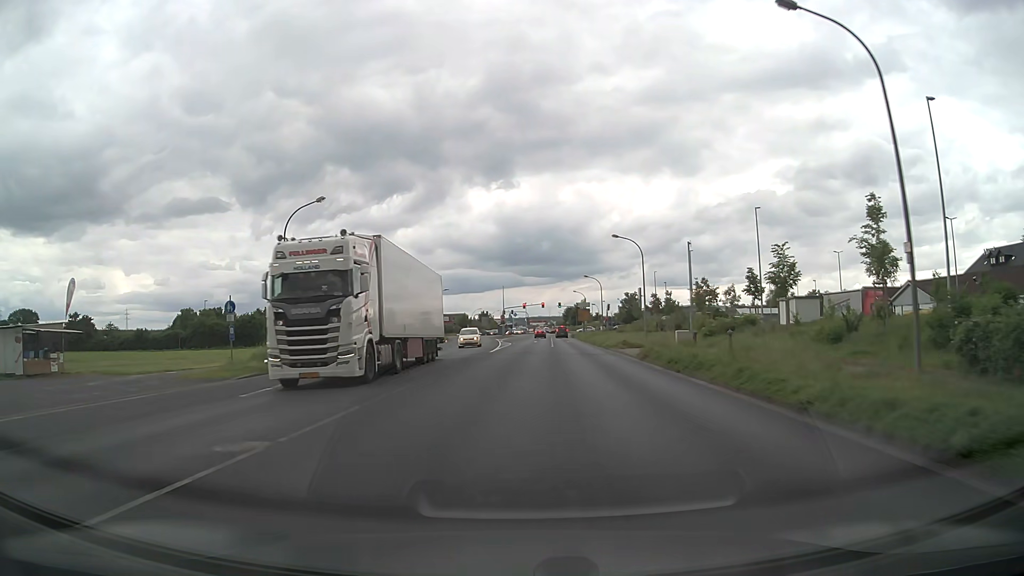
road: tertiary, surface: asphalt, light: Day
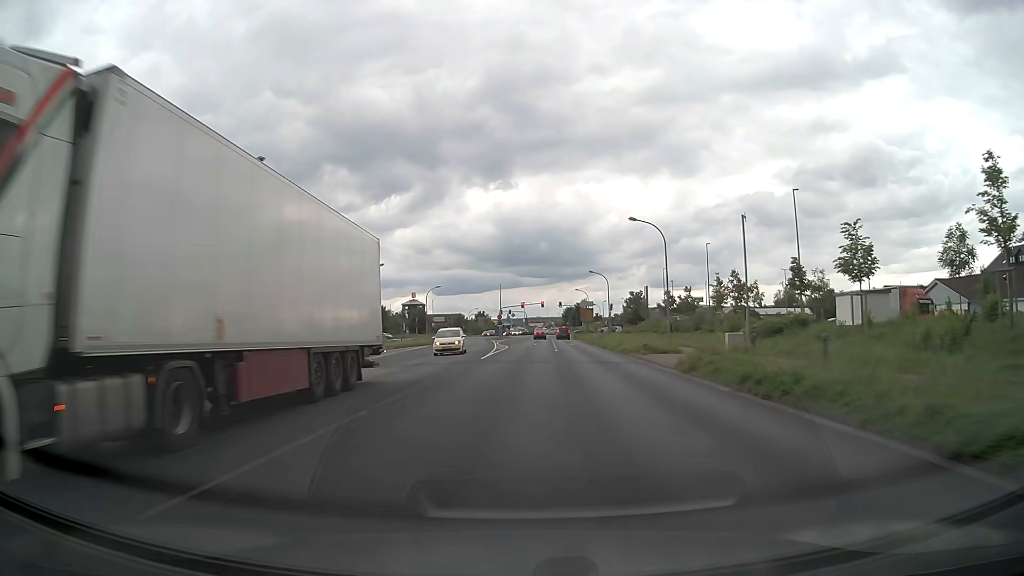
(0.0, +7.9) m; 0°
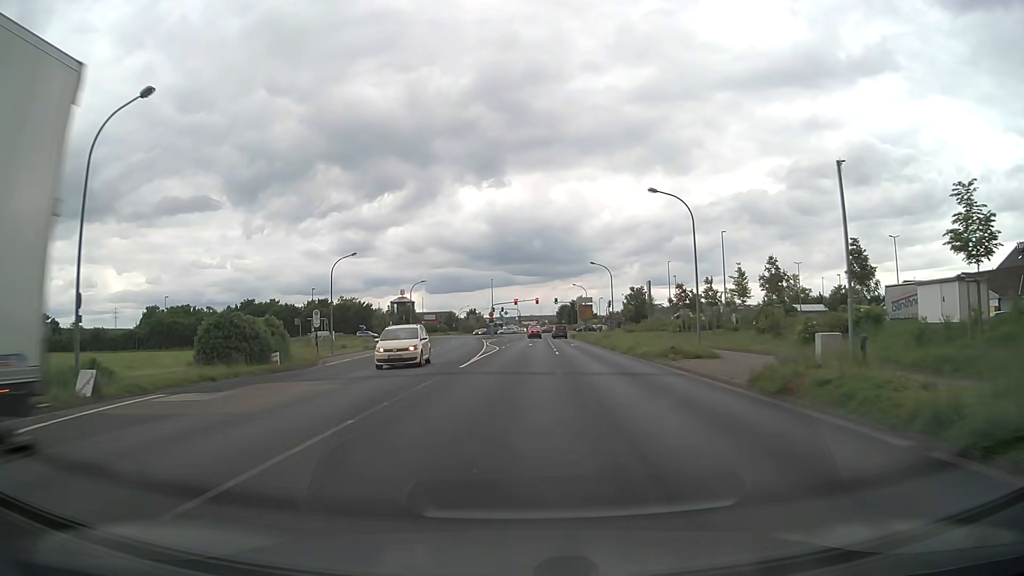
(0.0, +7.9) m; 0°
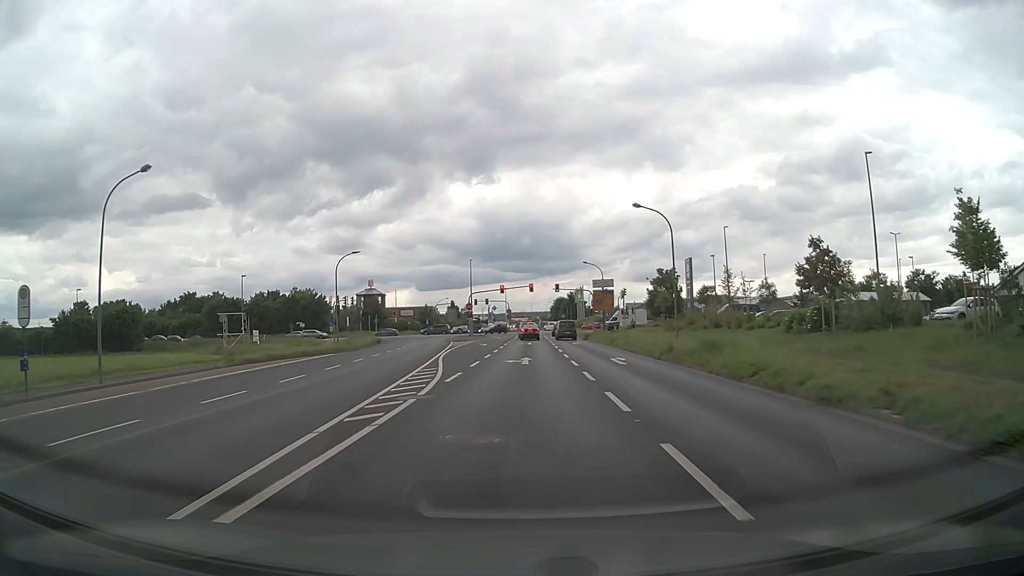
(+0.4, +30.4) m; +1°
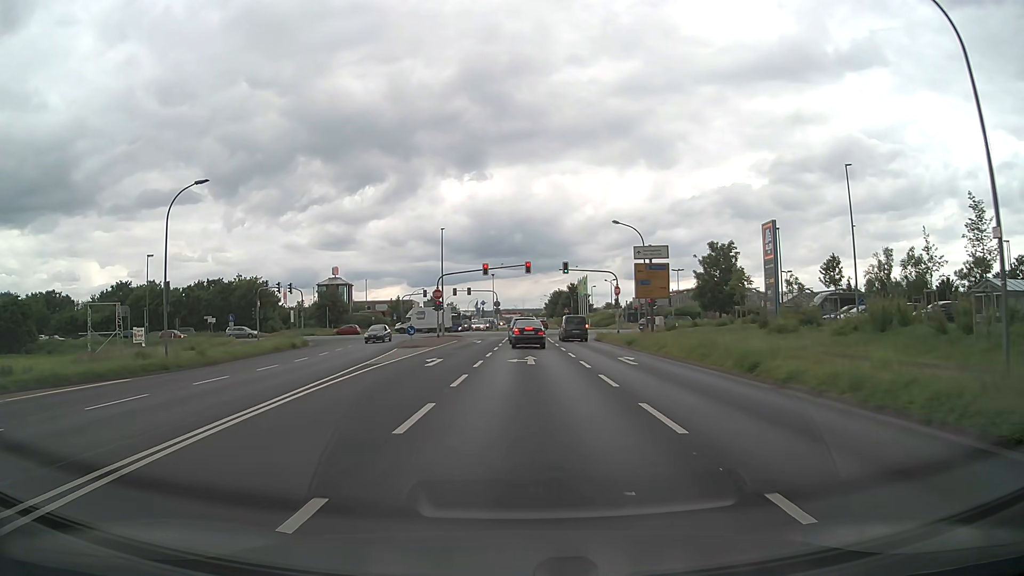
(0.0, +26.3) m; 0°
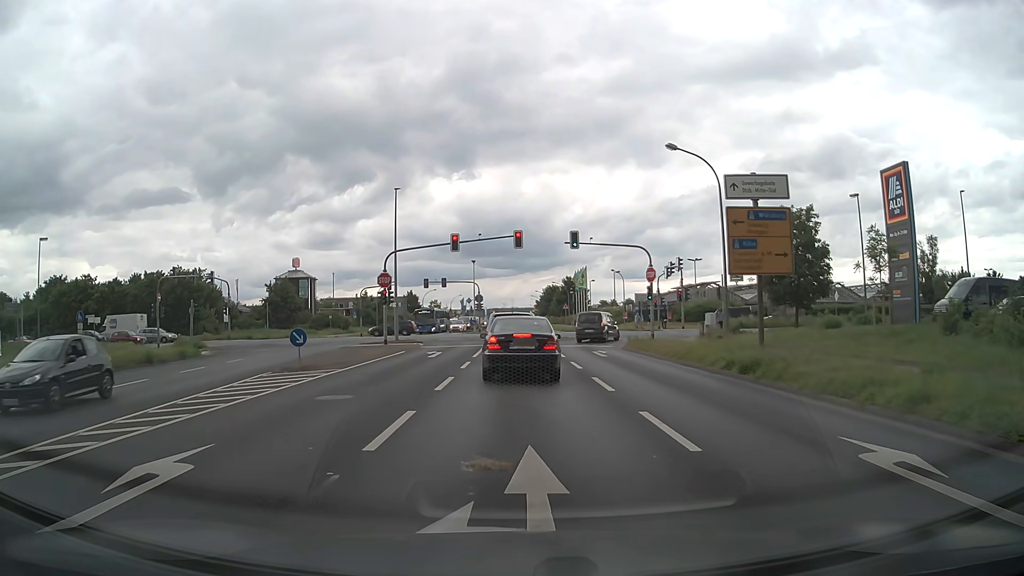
(+0.2, +18.8) m; +1°
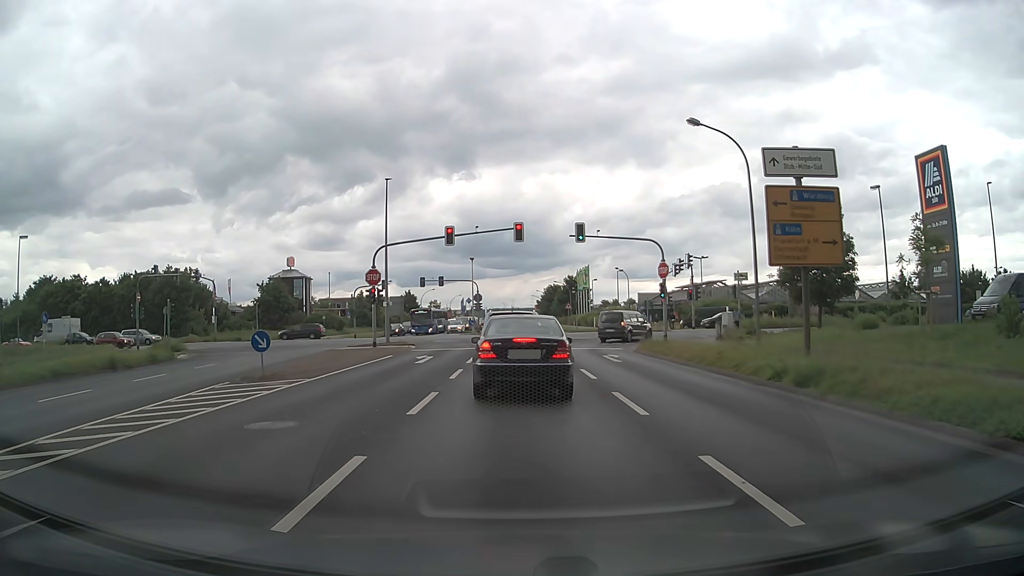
(0.0, +3.2) m; 0°
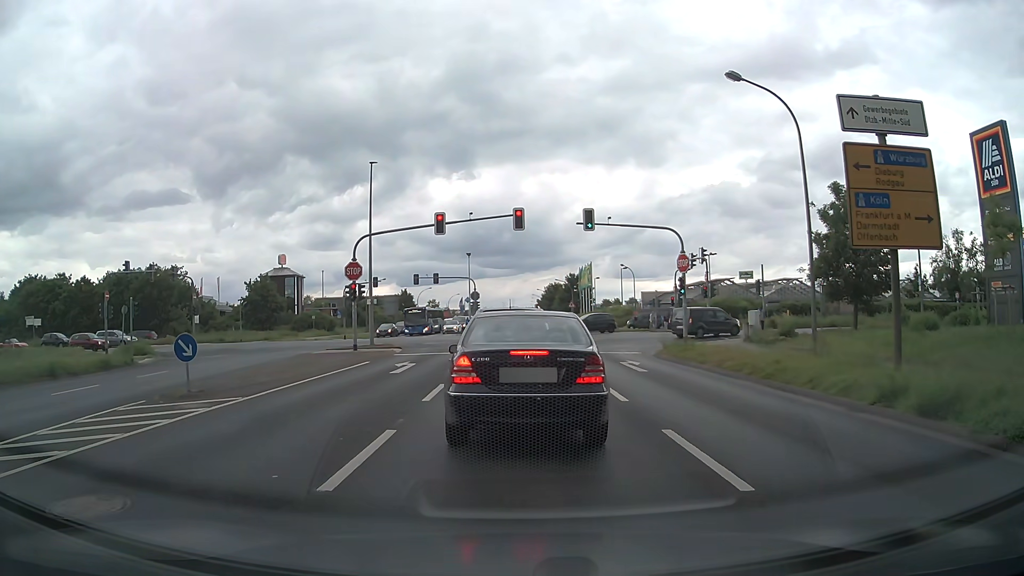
(0.0, +4.1) m; +1°
